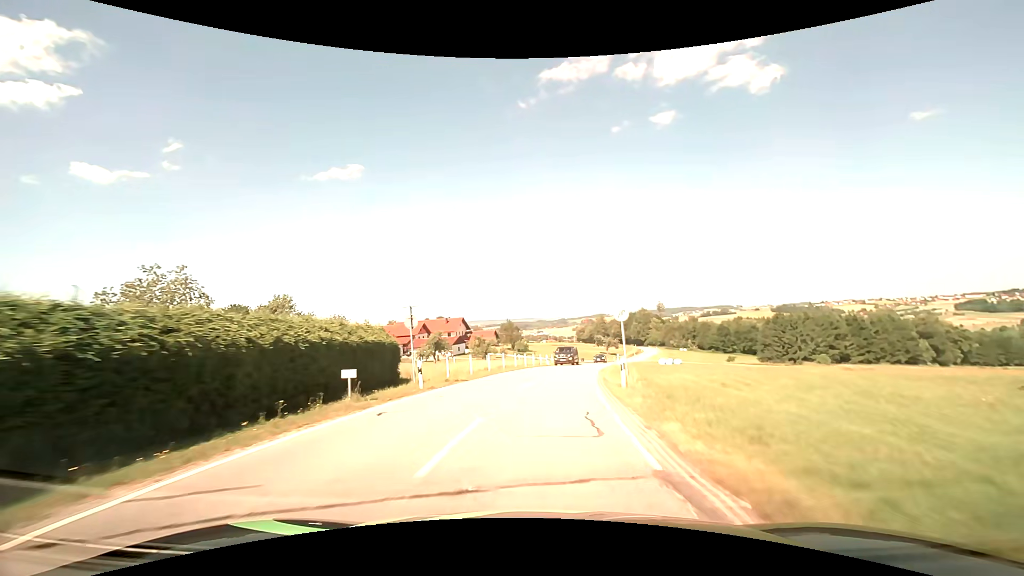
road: secondary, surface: asphalt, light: Day
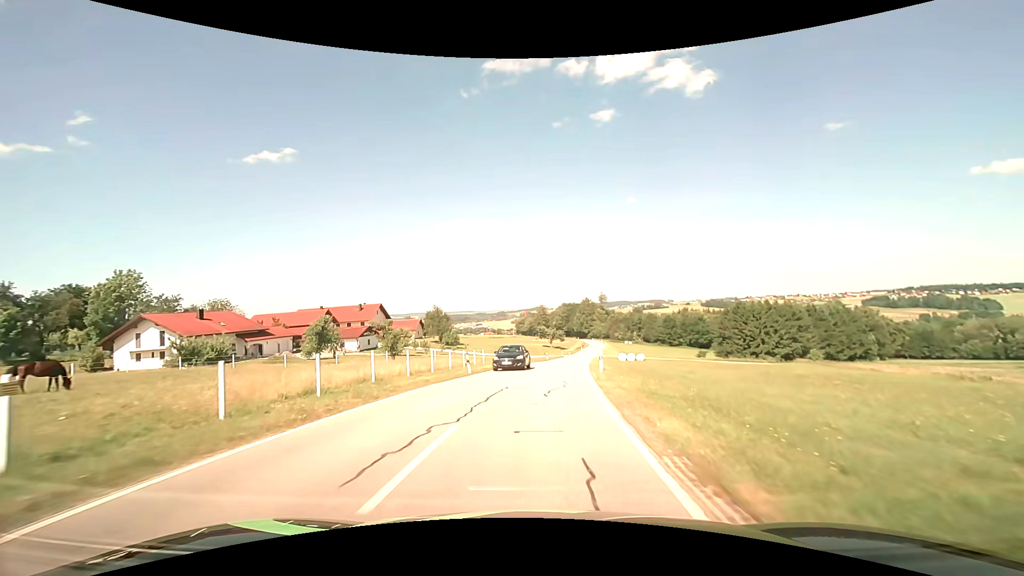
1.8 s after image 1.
(+1.6, +24.4) m; +7°
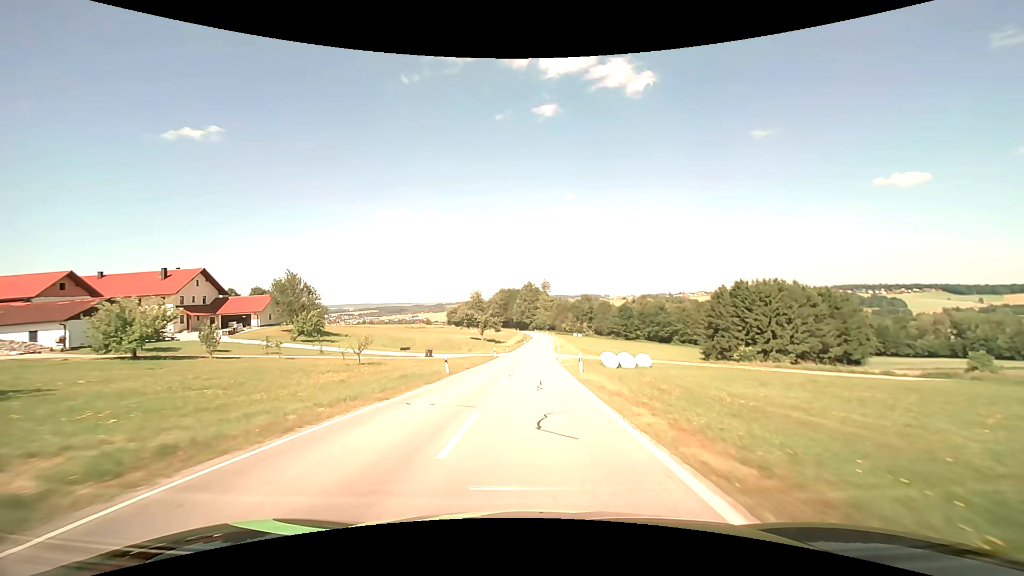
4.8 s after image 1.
(+3.0, +45.3) m; +7°
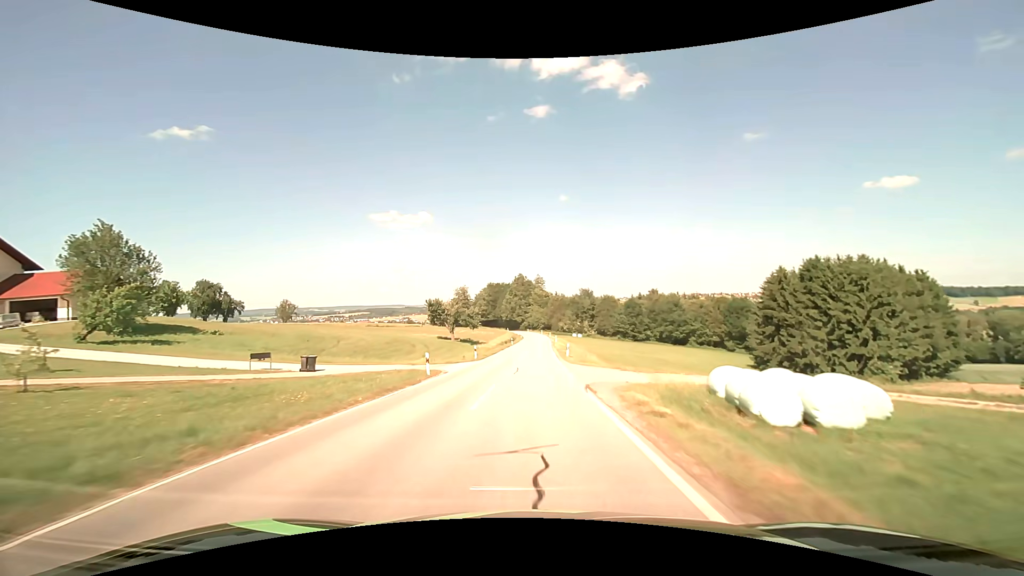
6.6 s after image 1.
(+0.4, +31.3) m; +1°
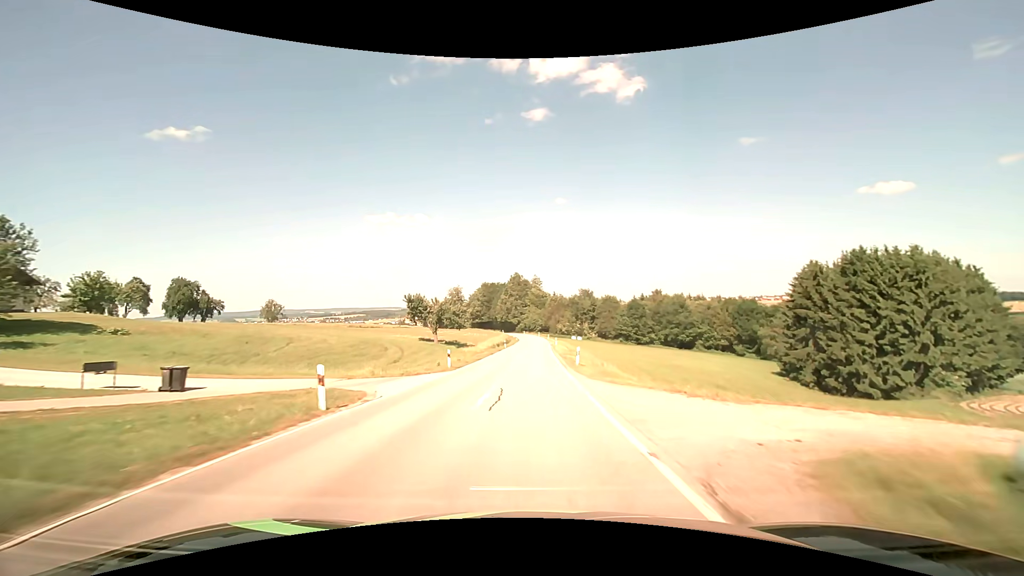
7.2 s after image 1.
(0.0, +11.0) m; 0°
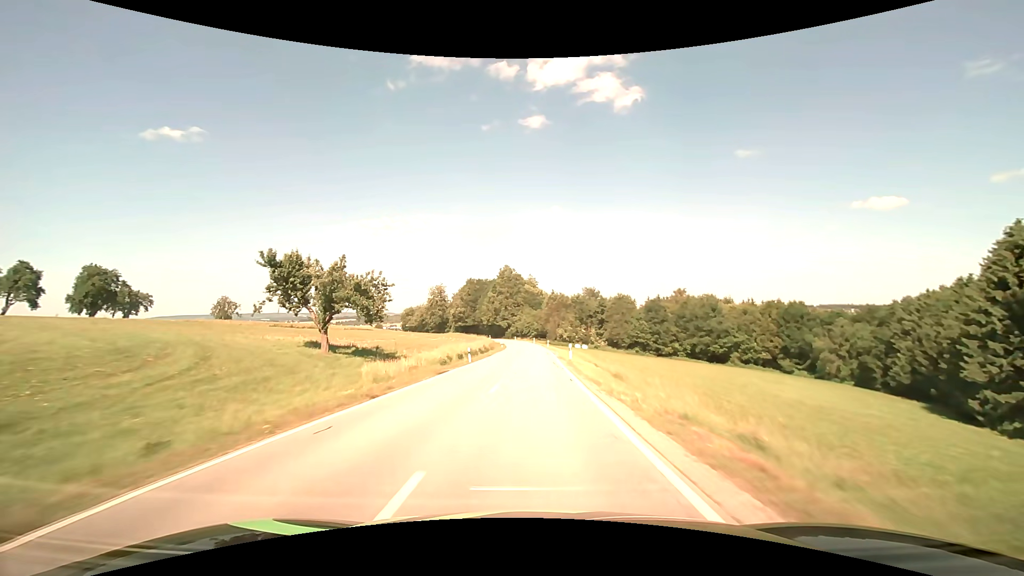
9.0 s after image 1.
(+0.3, +33.7) m; +1°
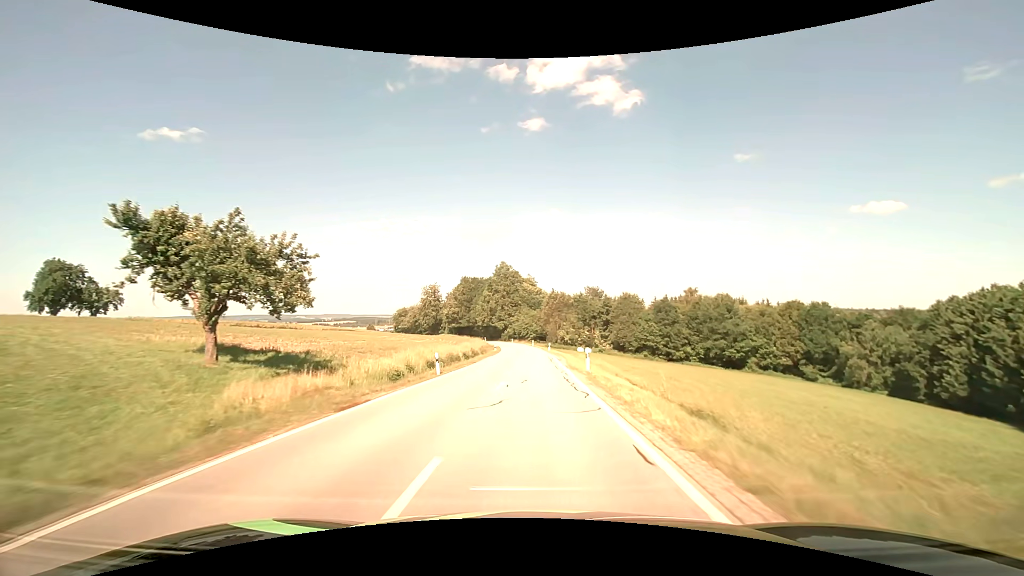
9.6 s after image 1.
(0.0, +11.2) m; 0°
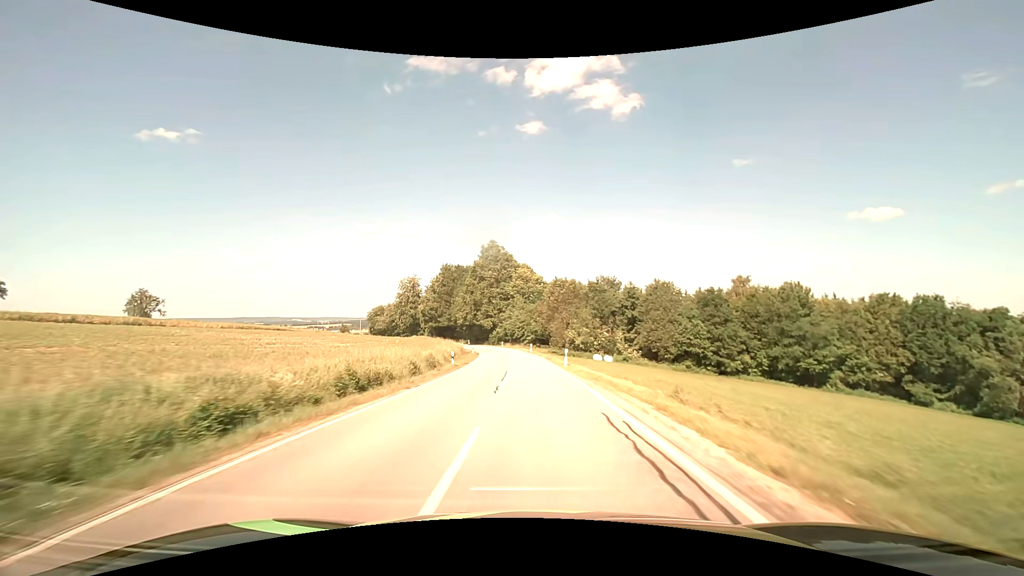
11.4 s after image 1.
(0.0, +33.5) m; 0°
(0, +10) (0, +20) (0, +30) (-1, +40) (-1, +50) (-2, +60) (-3, +70) (-5, +80) (-8, +89) (-11, +99) m
